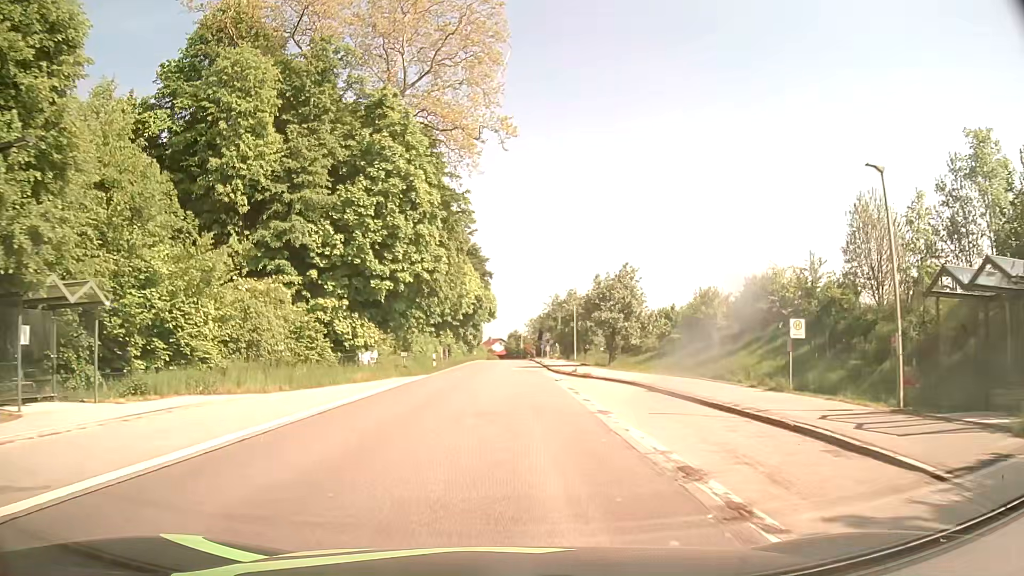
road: secondary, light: Day
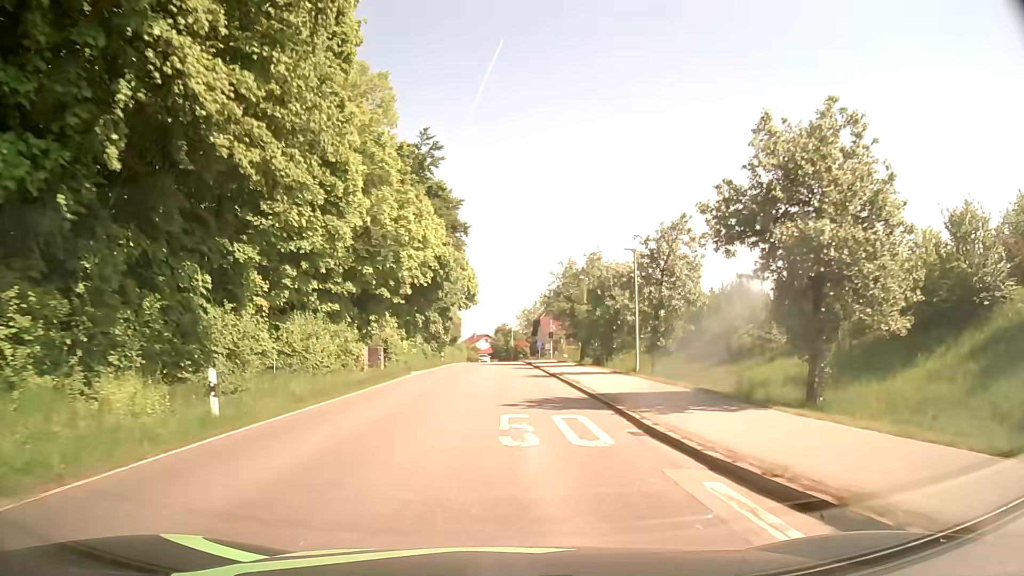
(+0.2, +31.8) m; +1°
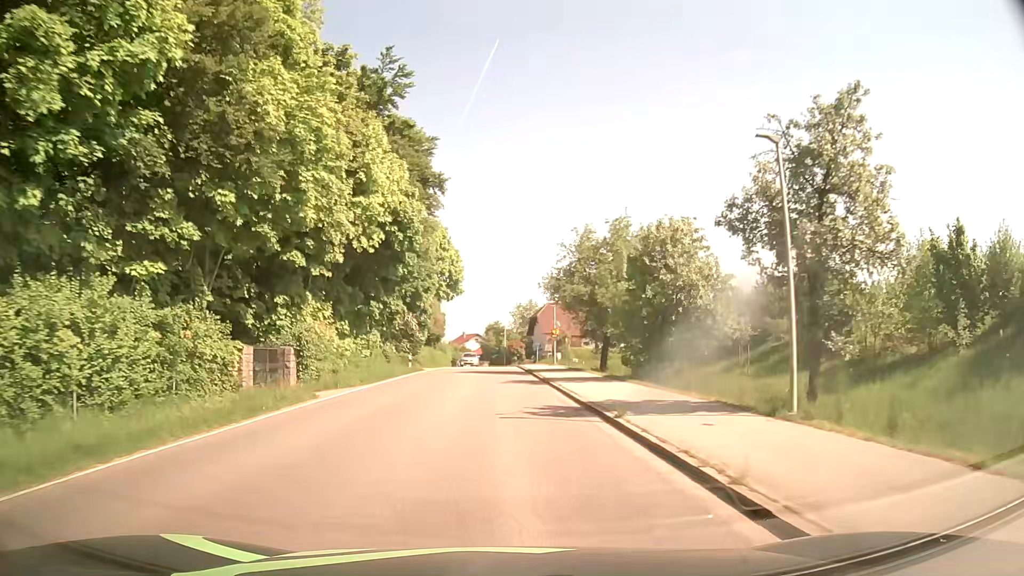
(0.0, +15.5) m; 0°
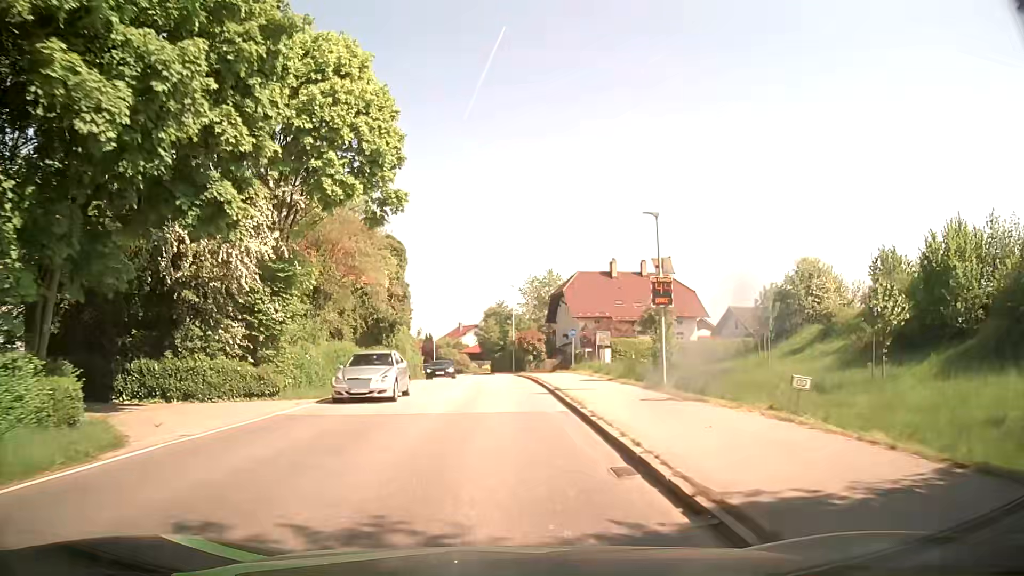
(-0.1, +38.1) m; -1°
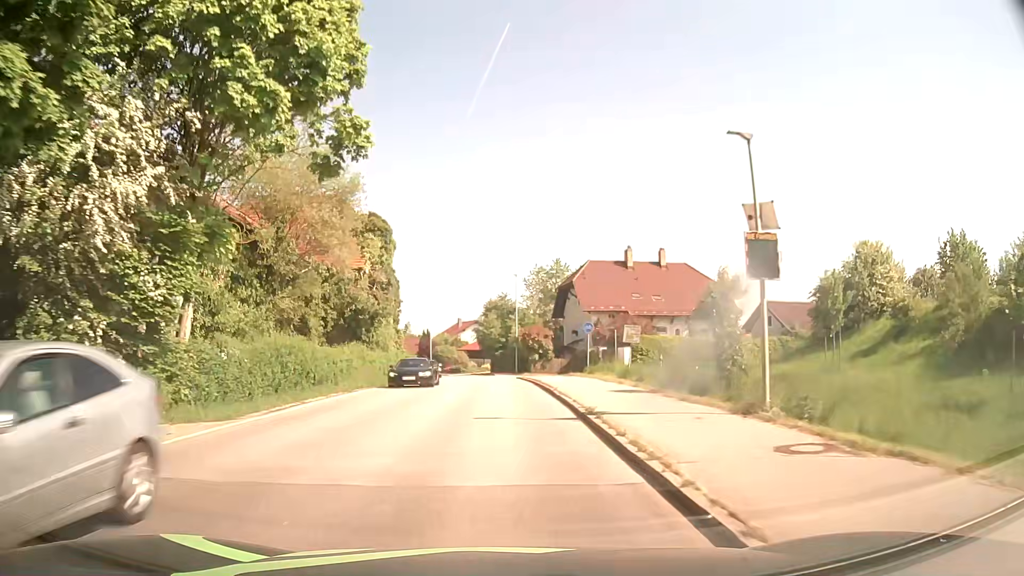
(0.0, +7.7) m; 0°
